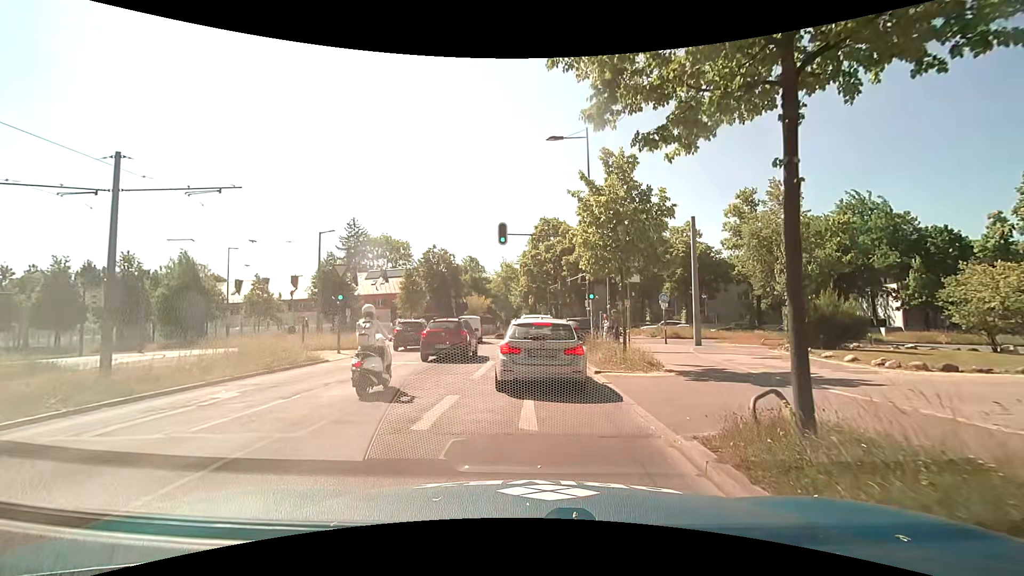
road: secondary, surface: asphalt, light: Day
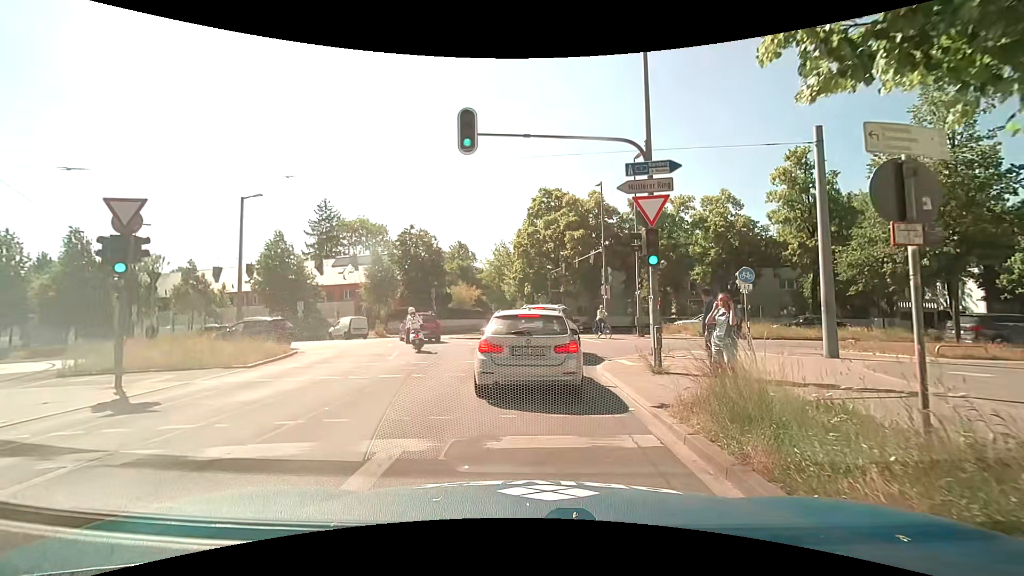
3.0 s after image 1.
(-0.2, +11.9) m; -2°
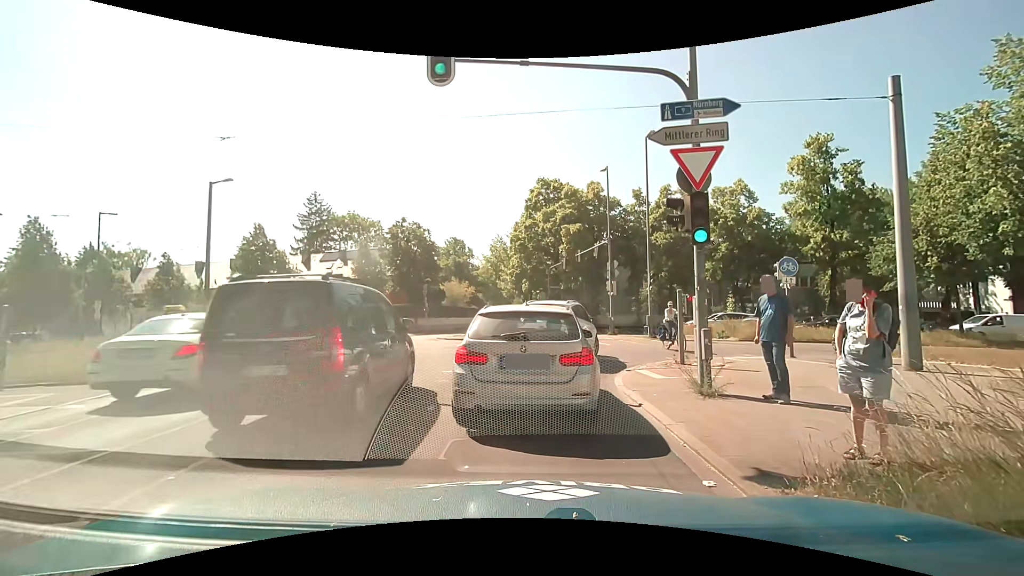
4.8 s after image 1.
(+0.1, +2.9) m; +1°
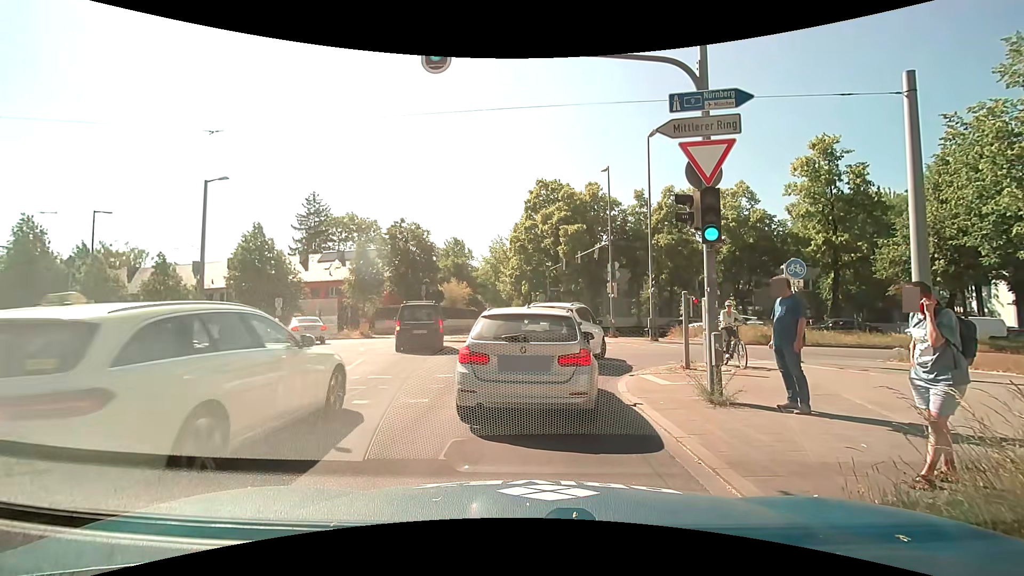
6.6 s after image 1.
(0.0, +0.5) m; 0°
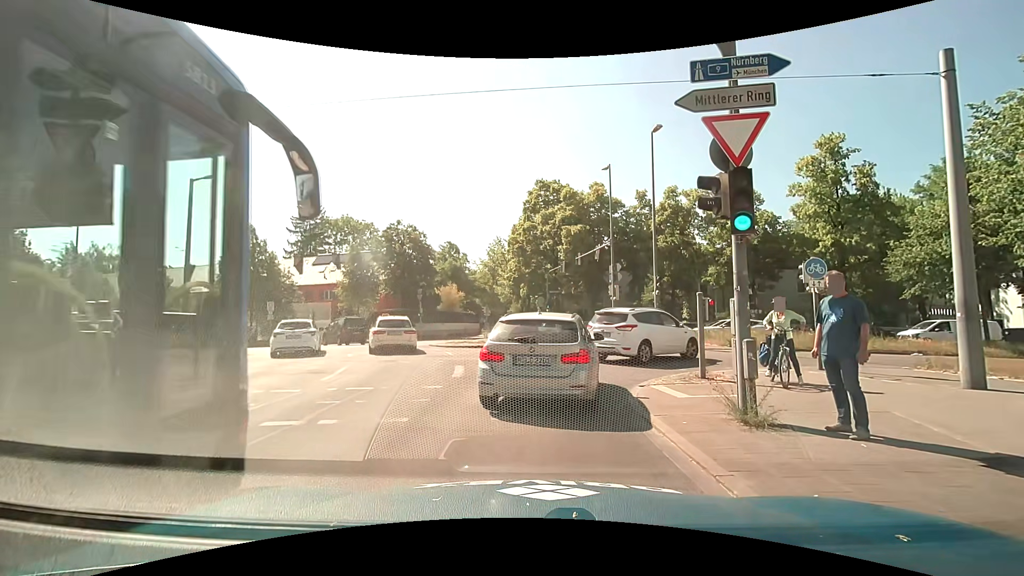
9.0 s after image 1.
(0.0, +1.3) m; 0°
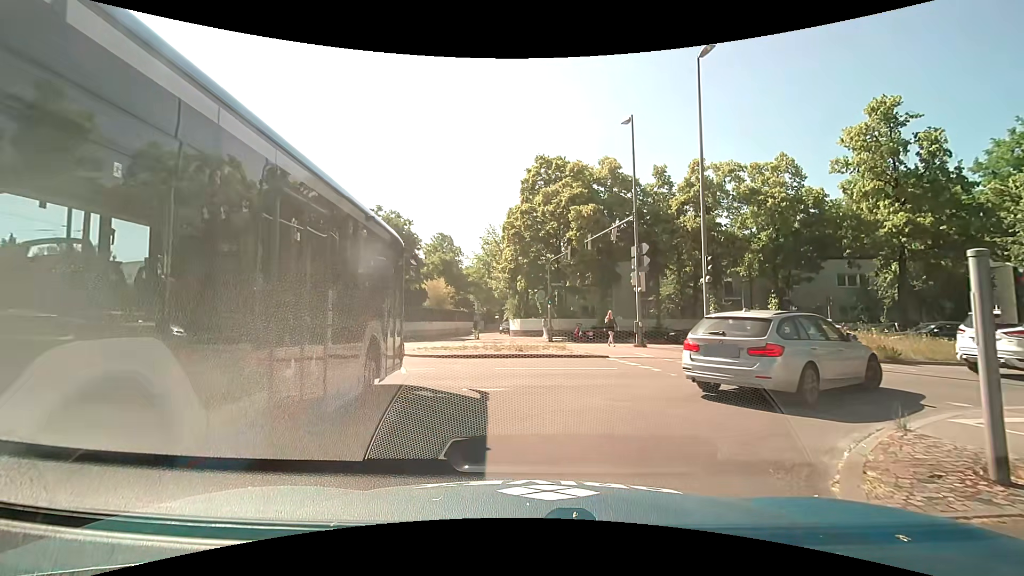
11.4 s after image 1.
(+0.1, +7.0) m; +1°
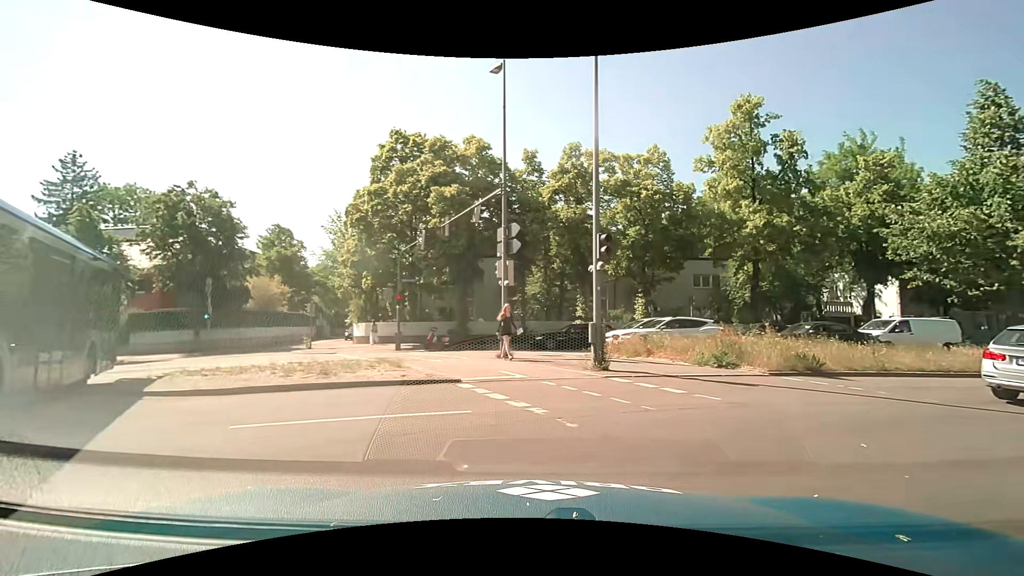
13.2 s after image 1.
(+0.5, +5.6) m; +17°
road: secondary_link
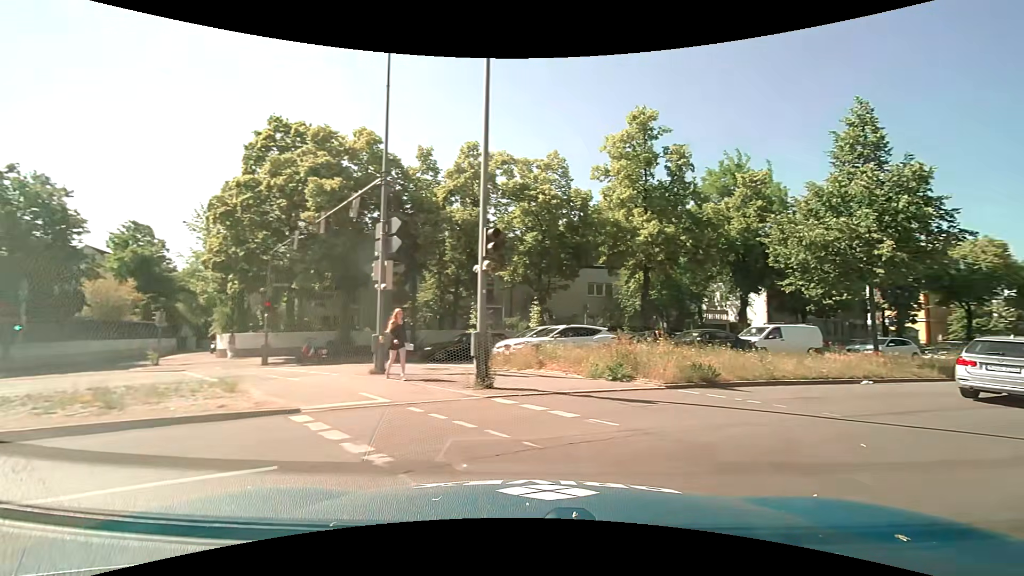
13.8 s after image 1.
(+0.2, +2.1) m; +11°
